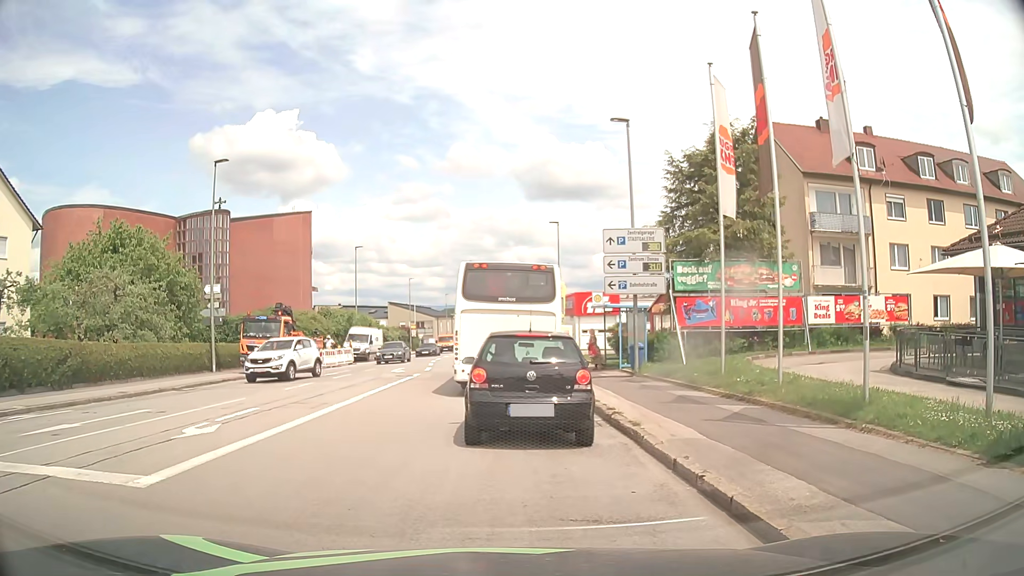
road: tertiary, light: Day
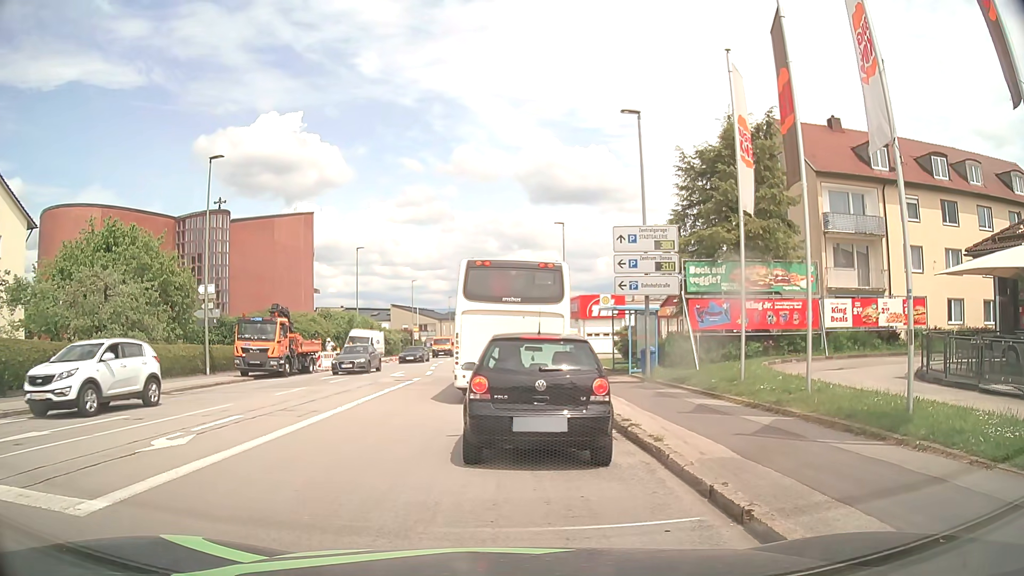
(0.0, +1.1) m; 0°
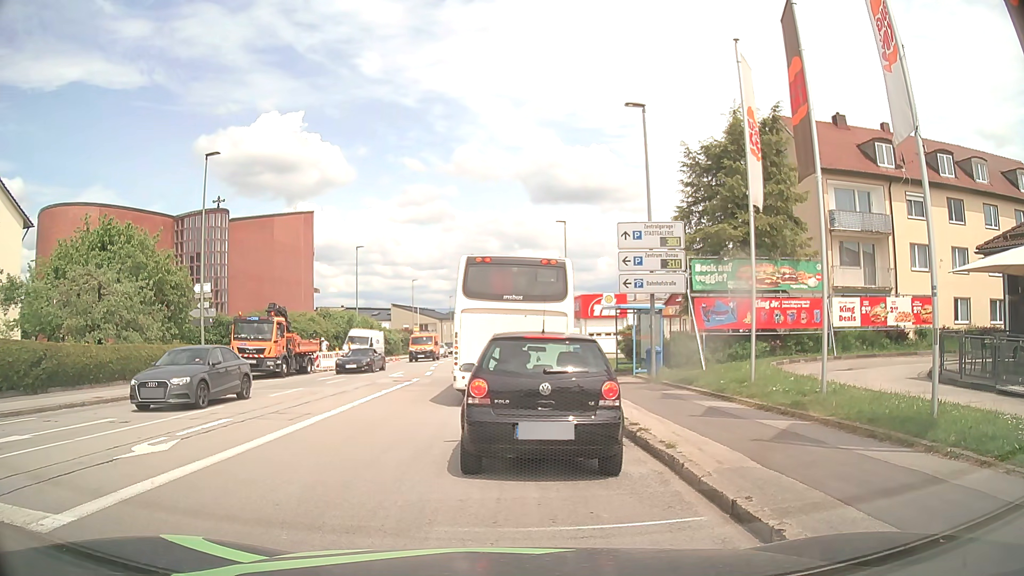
(0.0, +0.6) m; 0°
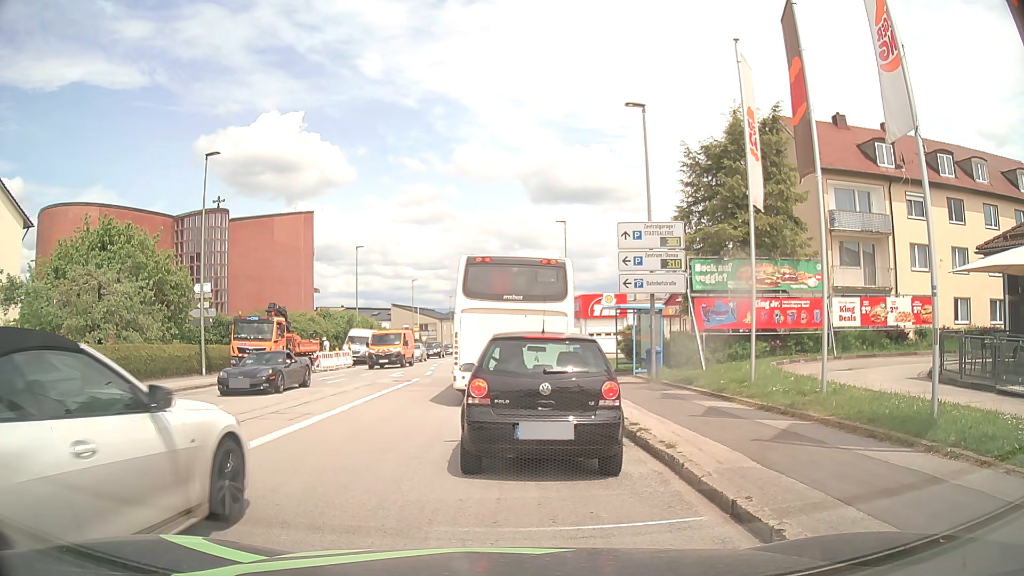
(0.0, 0.0) m; 0°
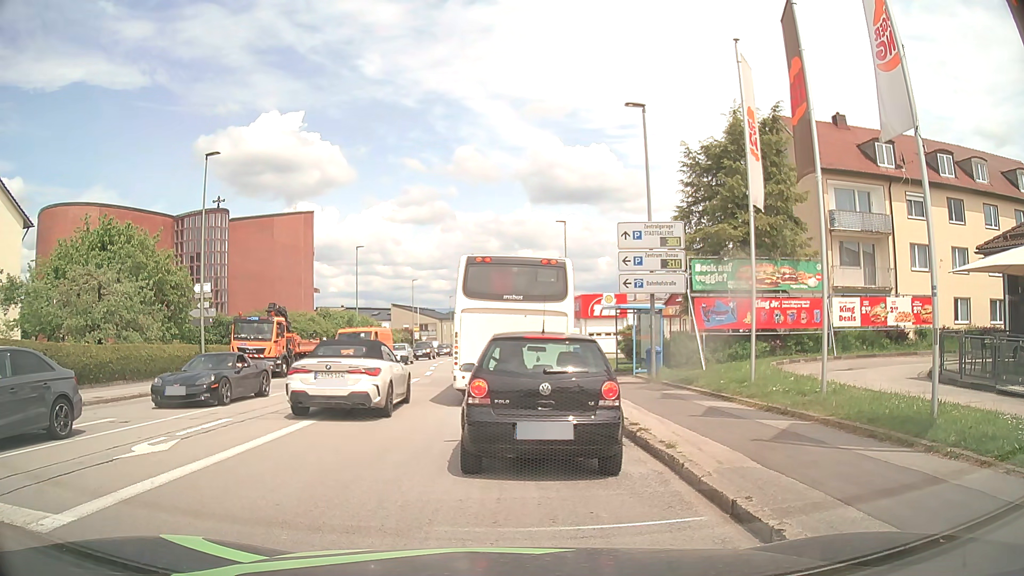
(0.0, 0.0) m; 0°
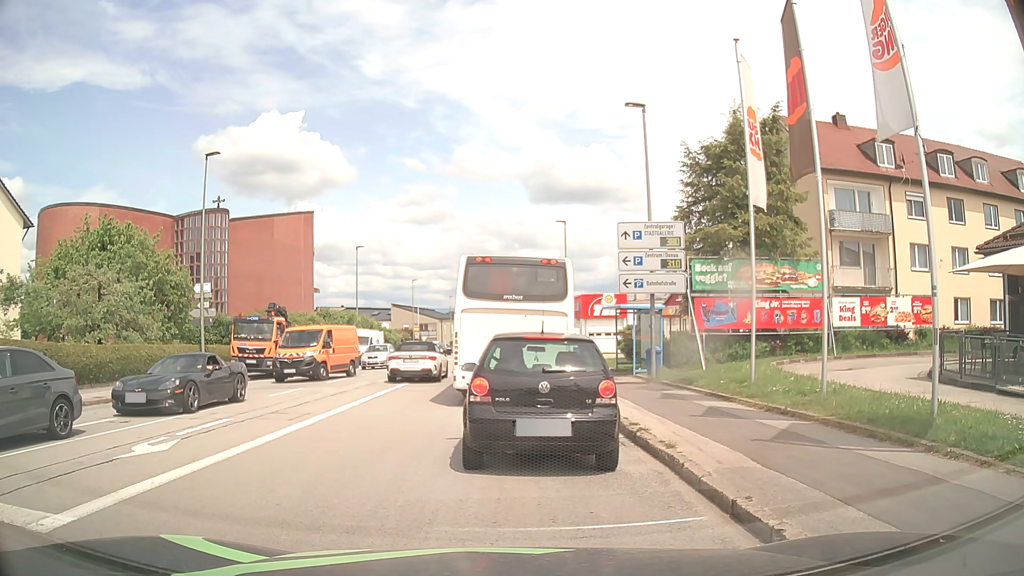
(0.0, 0.0) m; 0°
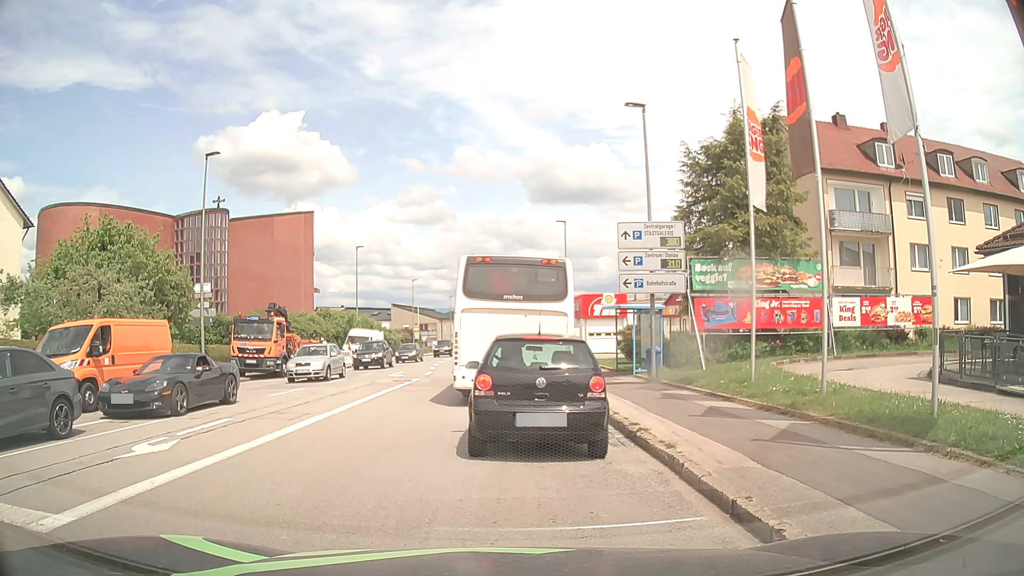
(0.0, 0.0) m; 0°
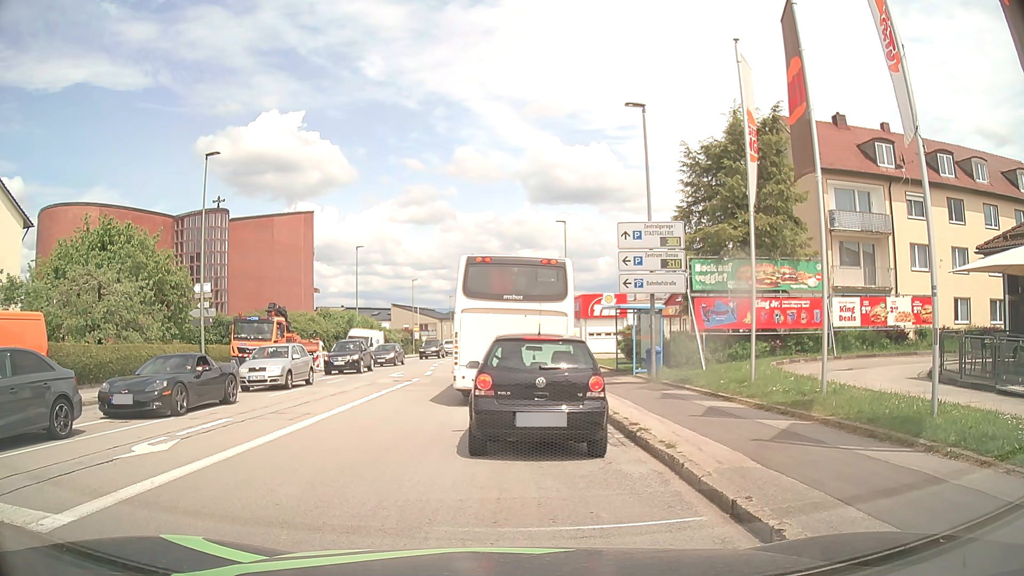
(0.0, 0.0) m; 0°
(0, +10) (0, +20) (+1, +30) (+1, +40) (+1, +50) (+1, +60) (+1, +70) (+2, +80) (+2, +90) (+3, +100) m
